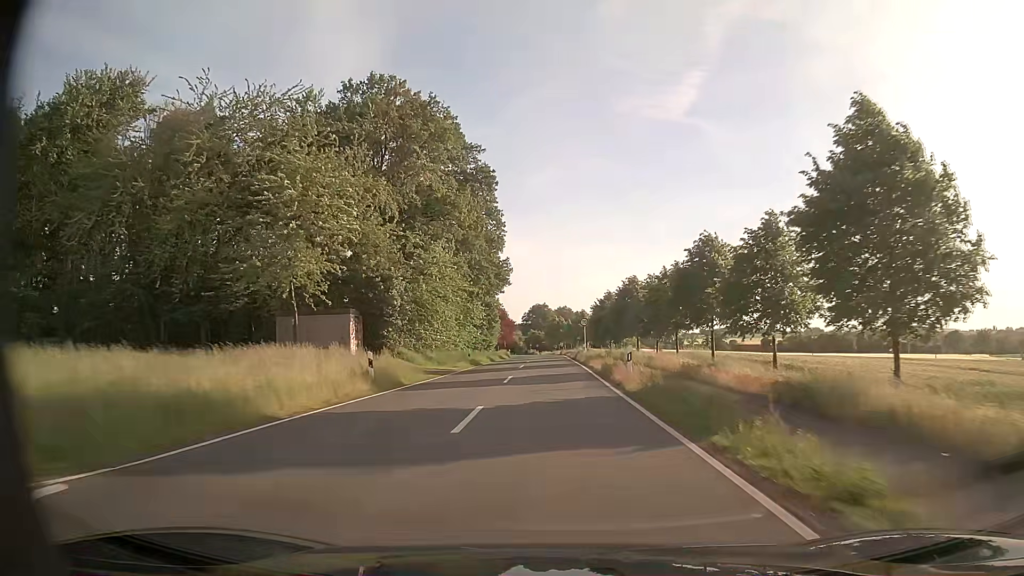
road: tertiary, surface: asphalt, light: Day
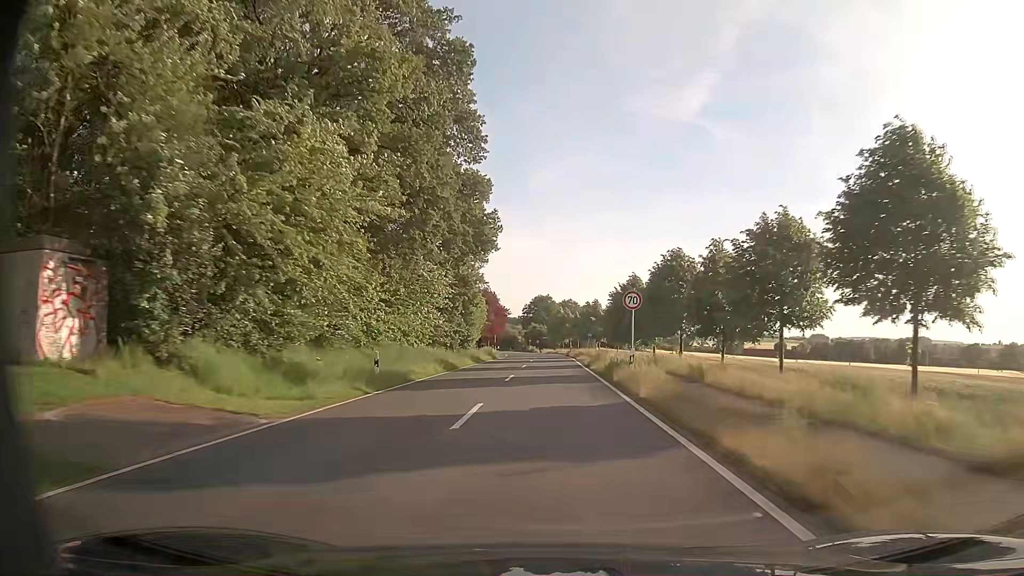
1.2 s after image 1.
(-0.1, +24.6) m; -1°
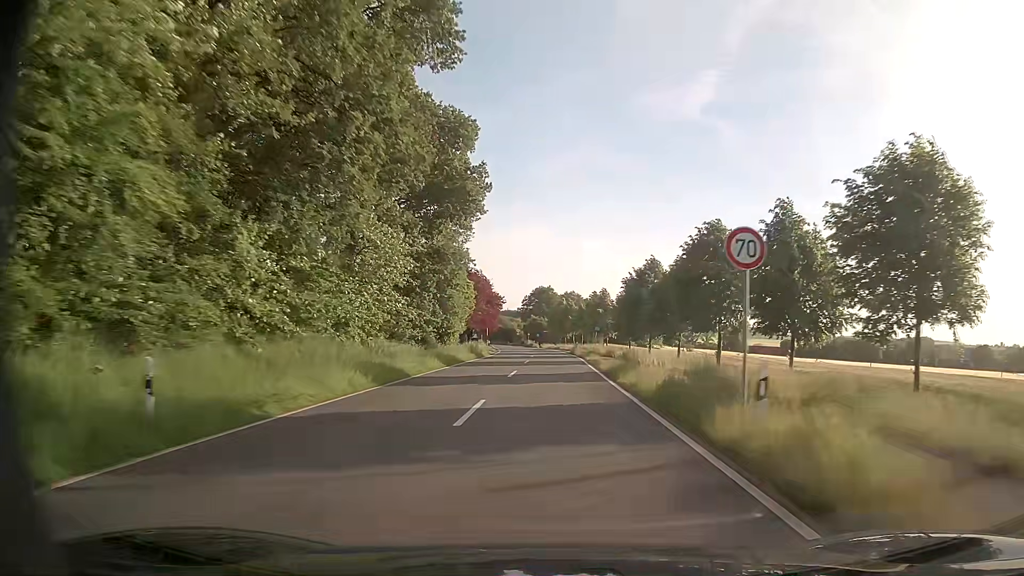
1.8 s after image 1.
(0.0, +12.1) m; 0°
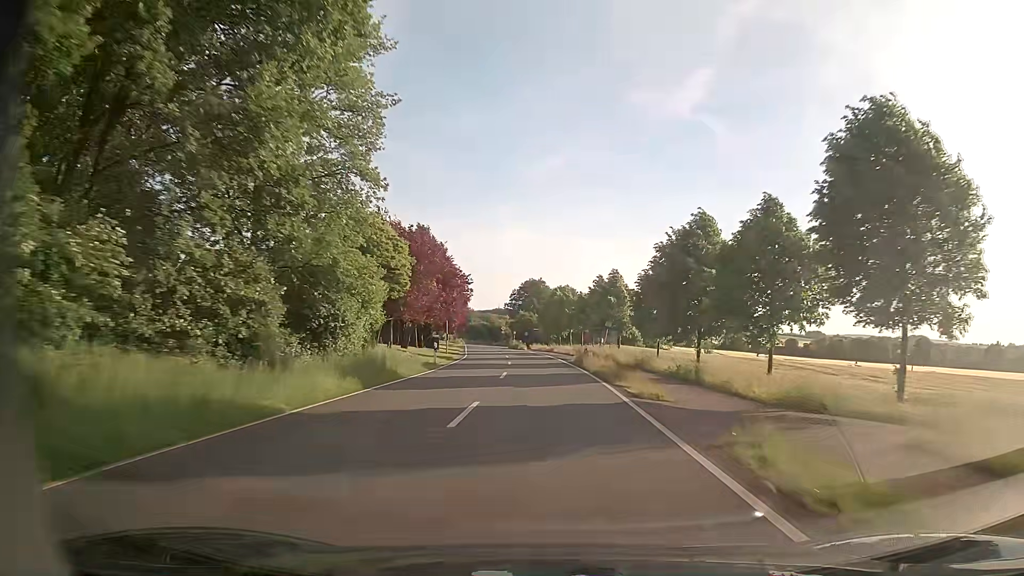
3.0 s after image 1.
(+0.1, +24.0) m; 0°
(0, +10) (0, +20) (0, +30) (-1, +40) (-2, +50) (-3, +60) (-4, +70) (-5, +80) (-6, +90) (-7, +100) m
